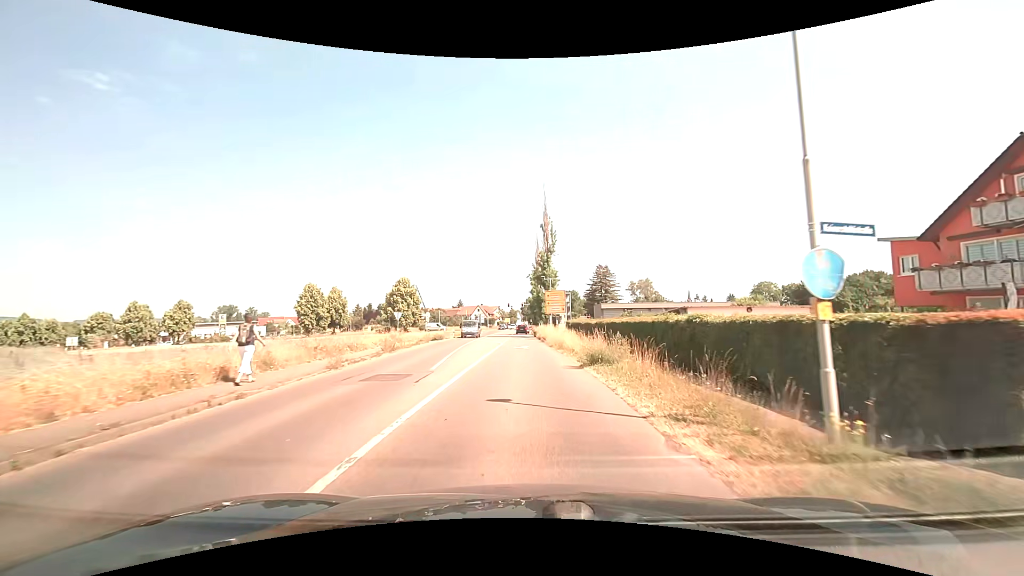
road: secondary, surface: asphalt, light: Day
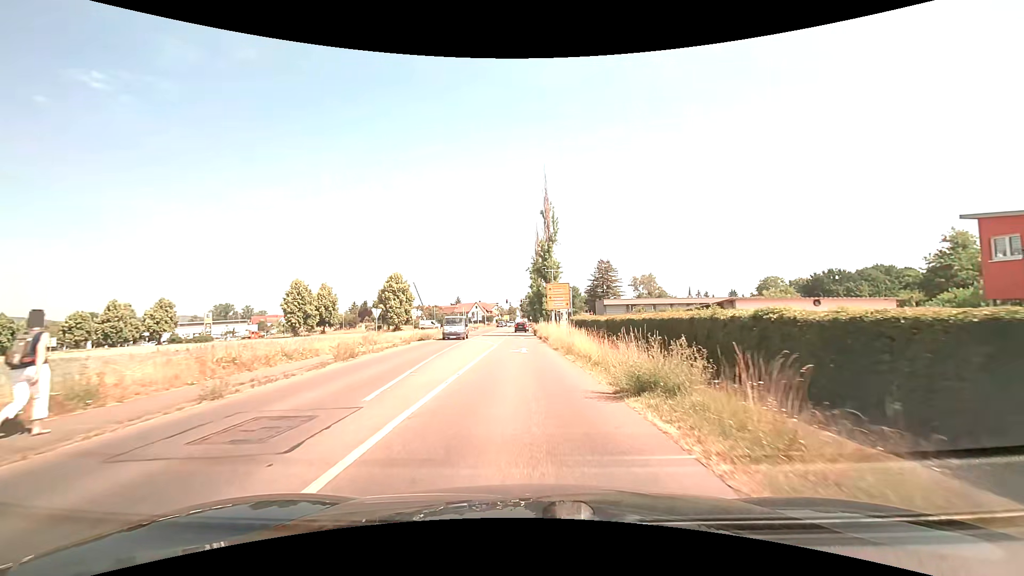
(0.0, +6.0) m; 0°
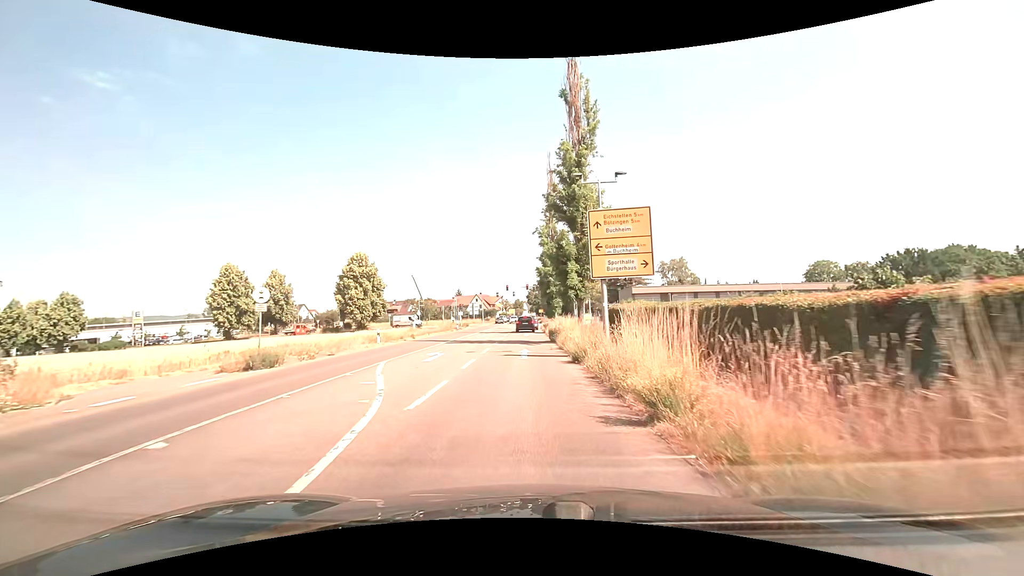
(-0.1, +27.7) m; -1°
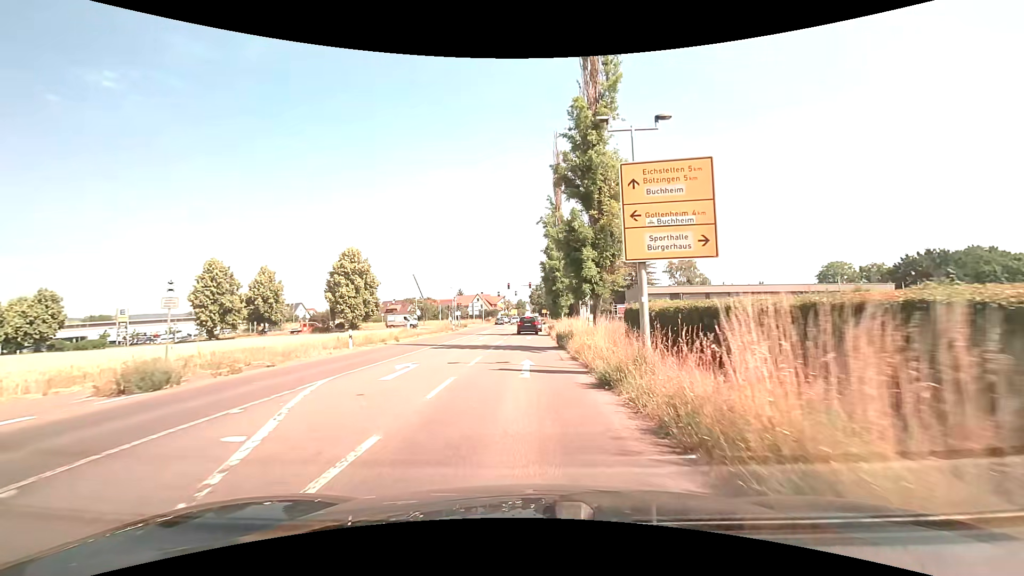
(0.0, +5.1) m; -1°
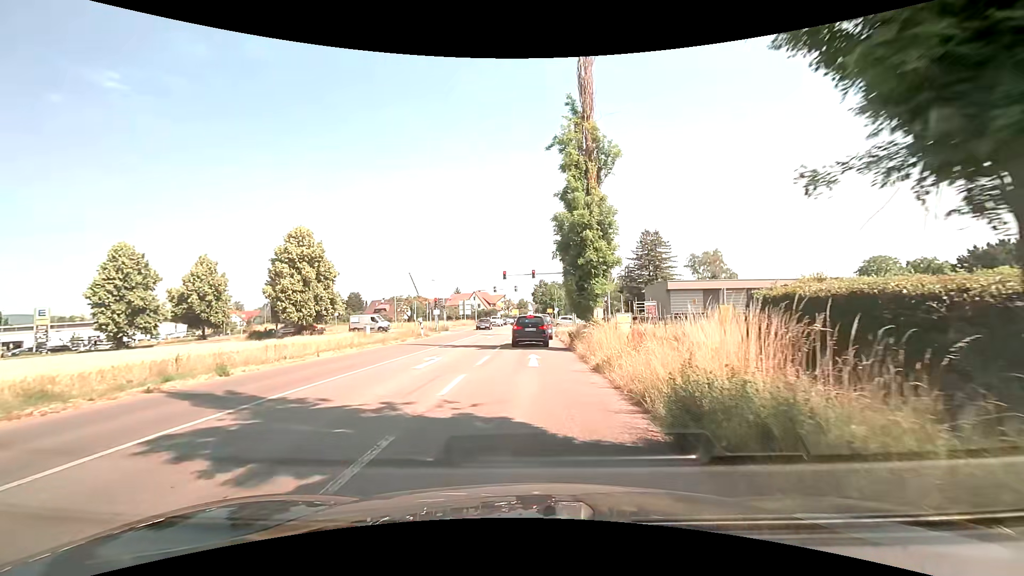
(0.0, +17.7) m; 0°
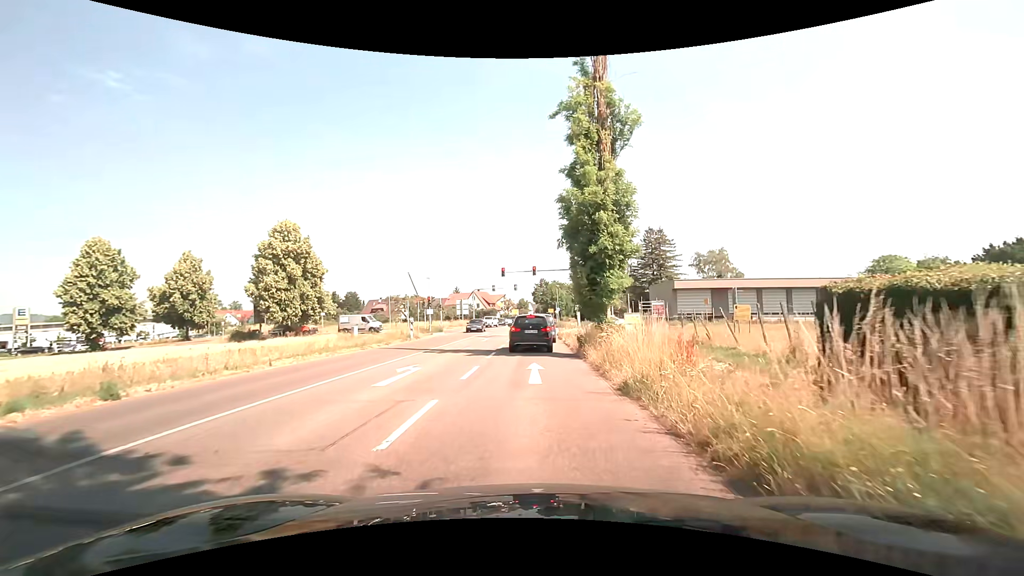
(0.0, +3.5) m; +1°
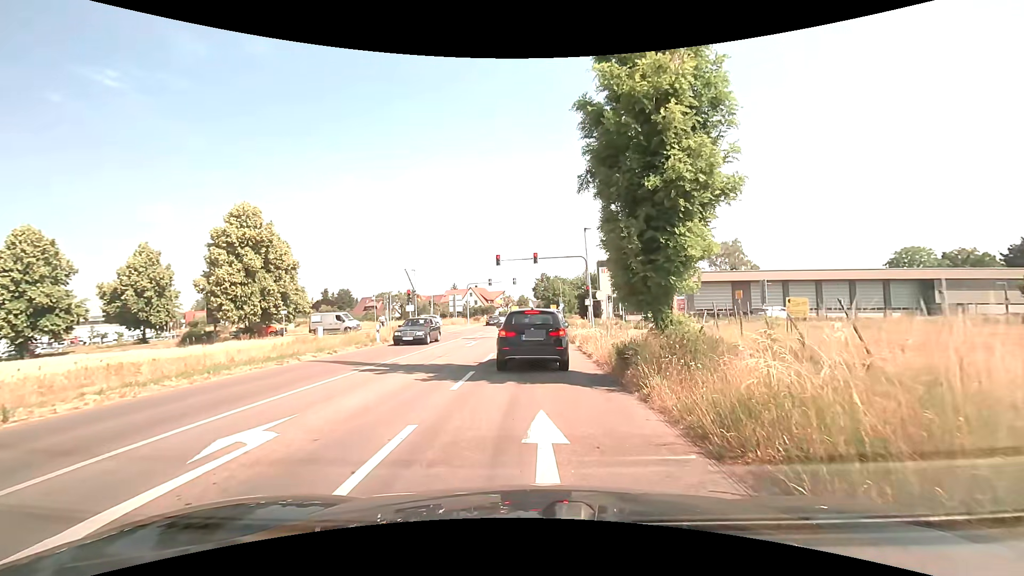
(-0.1, +7.7) m; -2°
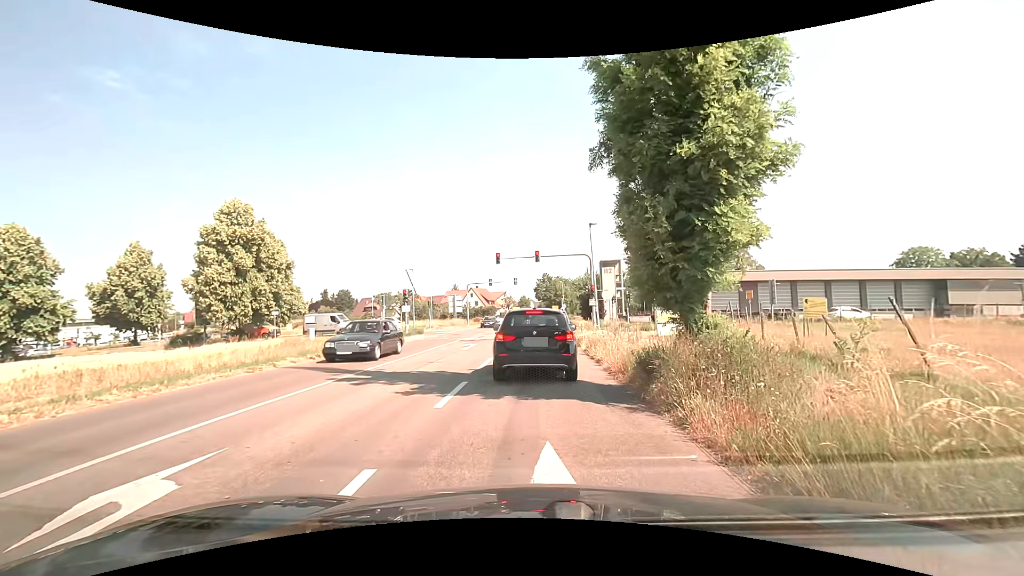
(0.0, +1.7) m; +1°
